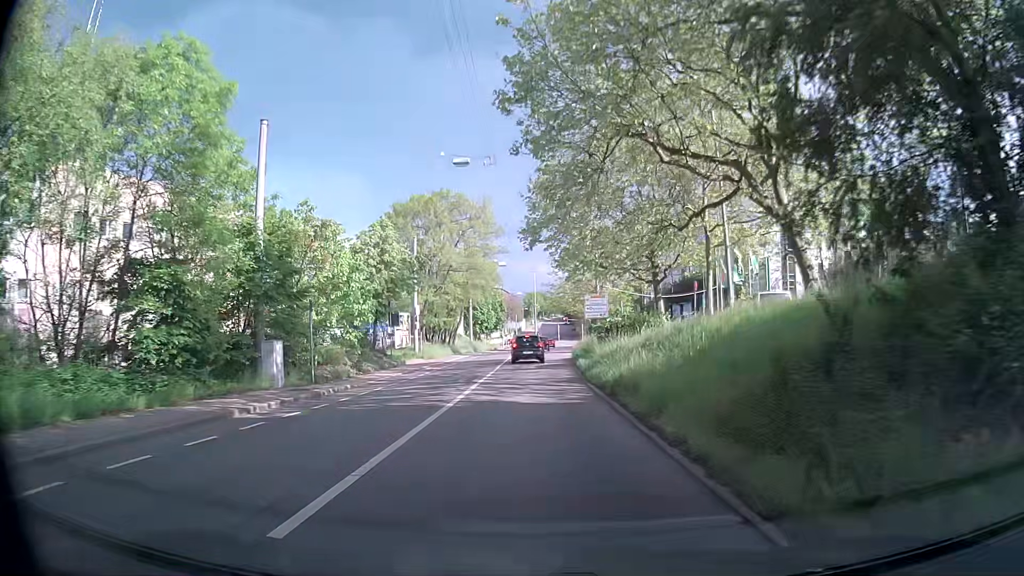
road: secondary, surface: asphalt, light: Day
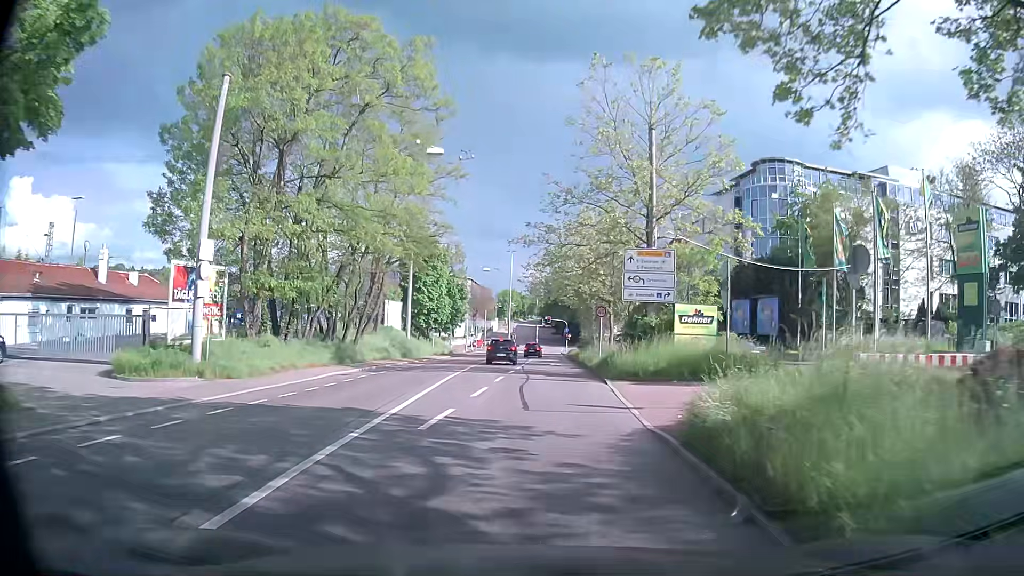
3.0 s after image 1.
(+0.2, +33.7) m; +2°
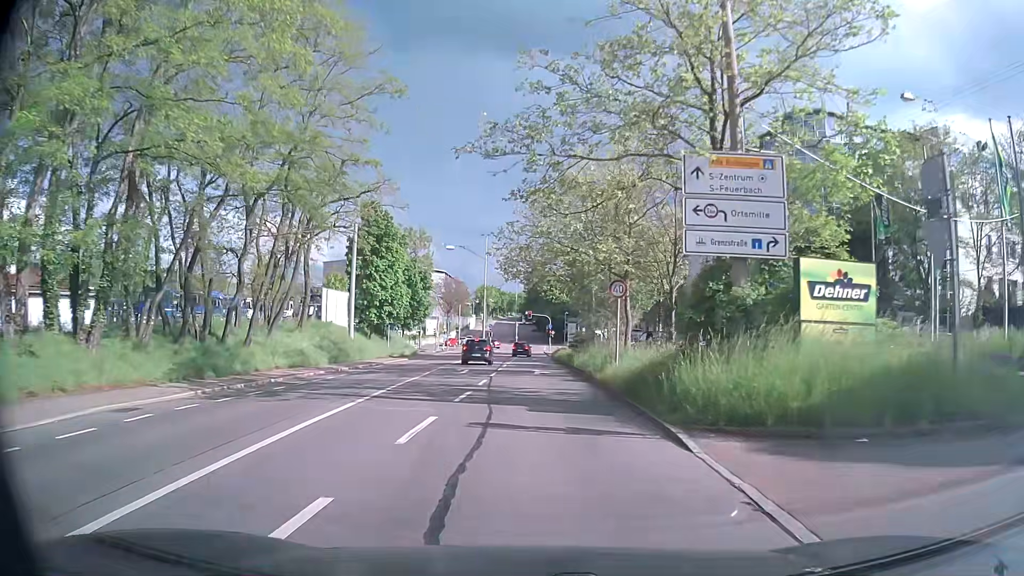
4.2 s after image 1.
(+0.3, +13.3) m; +1°
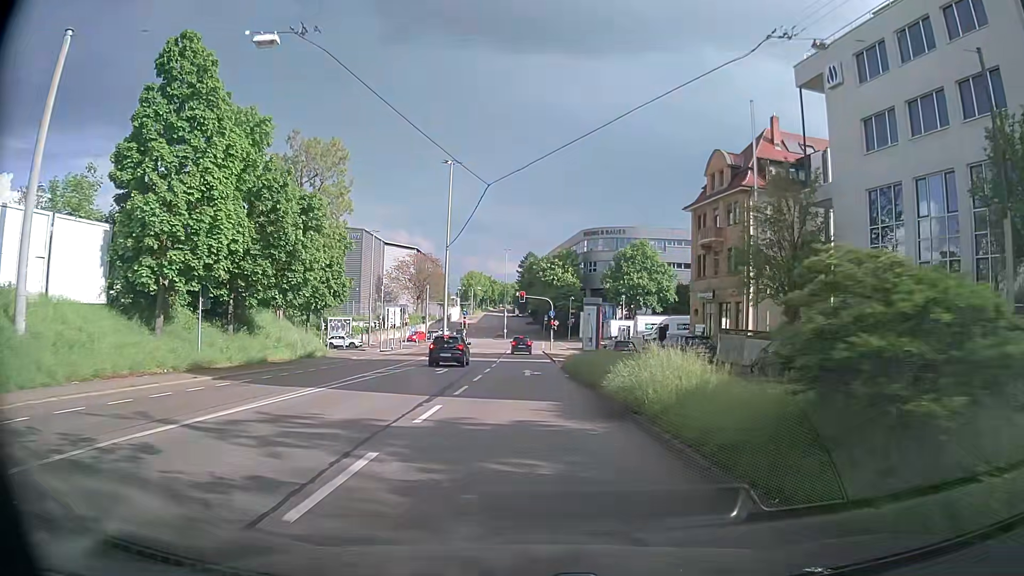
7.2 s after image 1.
(+0.6, +33.5) m; +1°
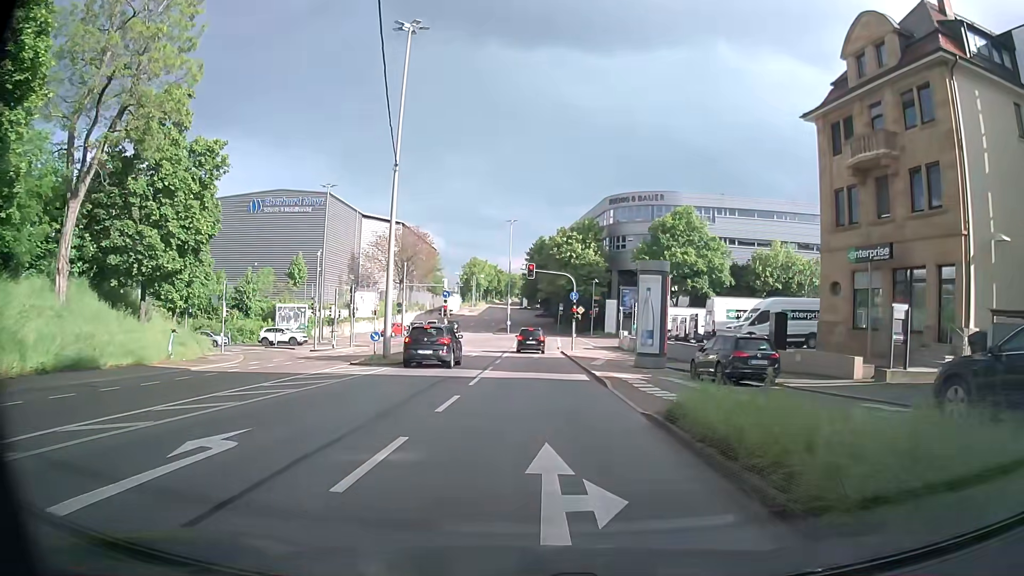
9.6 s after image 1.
(-0.3, +22.7) m; -1°
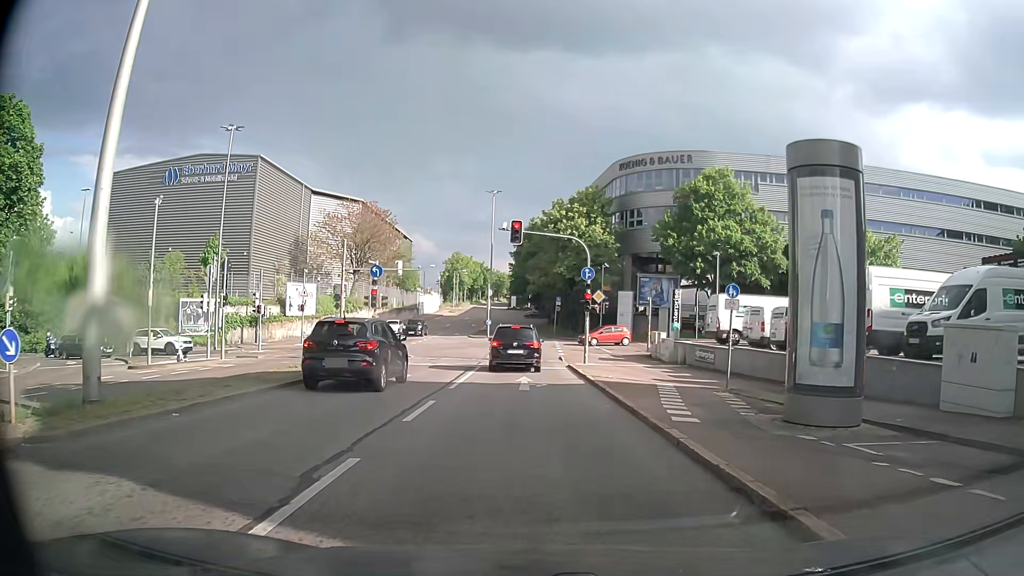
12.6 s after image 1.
(+0.1, +19.2) m; 0°
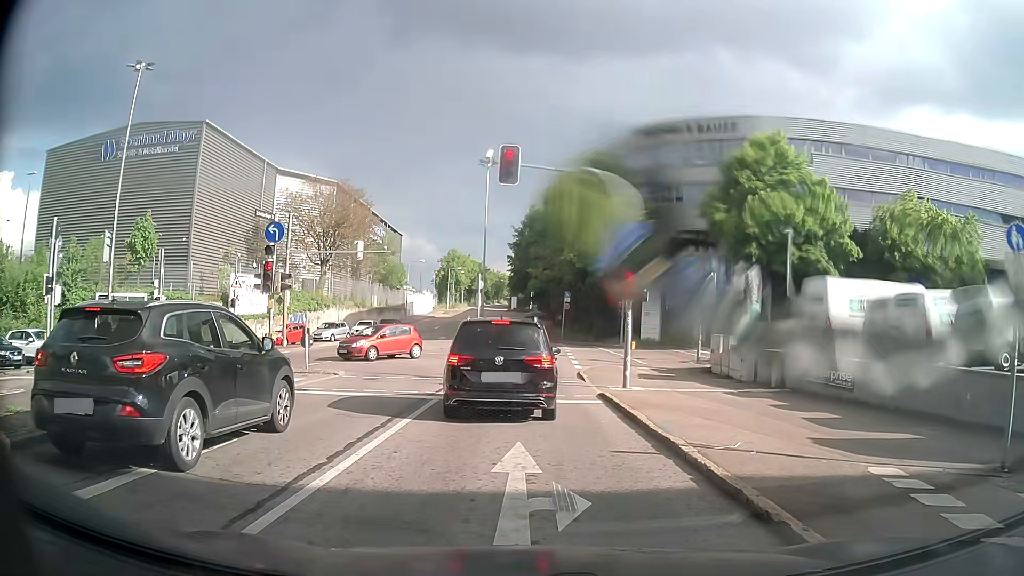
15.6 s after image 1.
(+0.1, +12.1) m; 0°
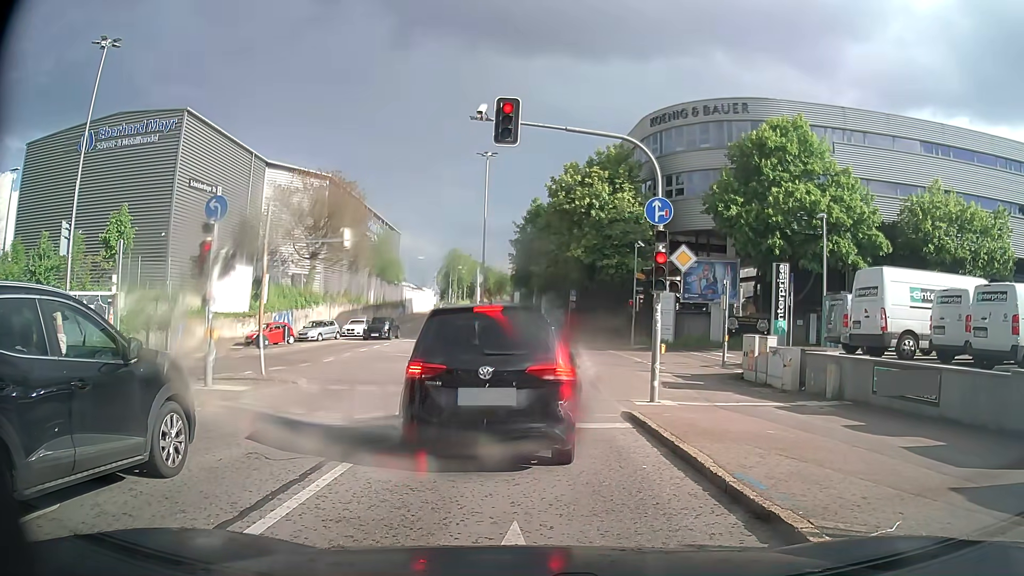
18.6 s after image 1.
(0.0, +3.4) m; +1°
(0, +10) (0, +20) (0, +30) (-1, +40) (-1, +50) (-2, +60) (-3, +70) (-4, +80) (-5, +90) (-6, +100) m
